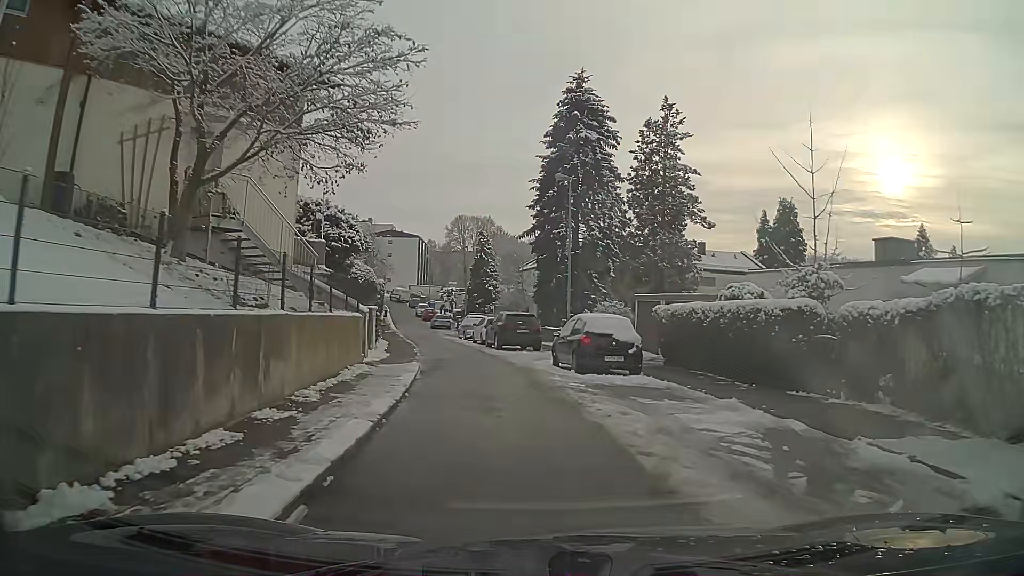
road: residential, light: Day
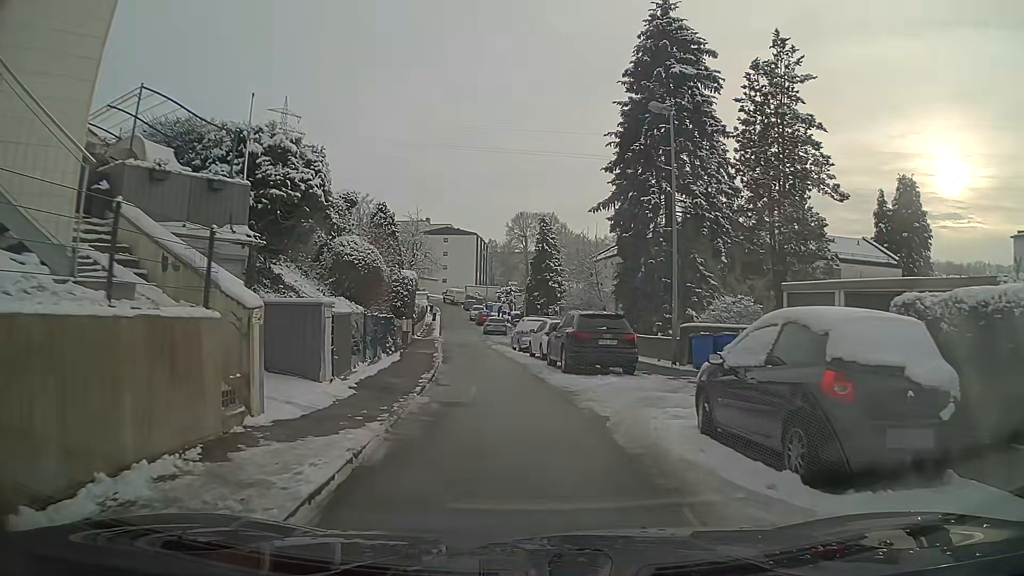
(-0.5, +11.3) m; -5°
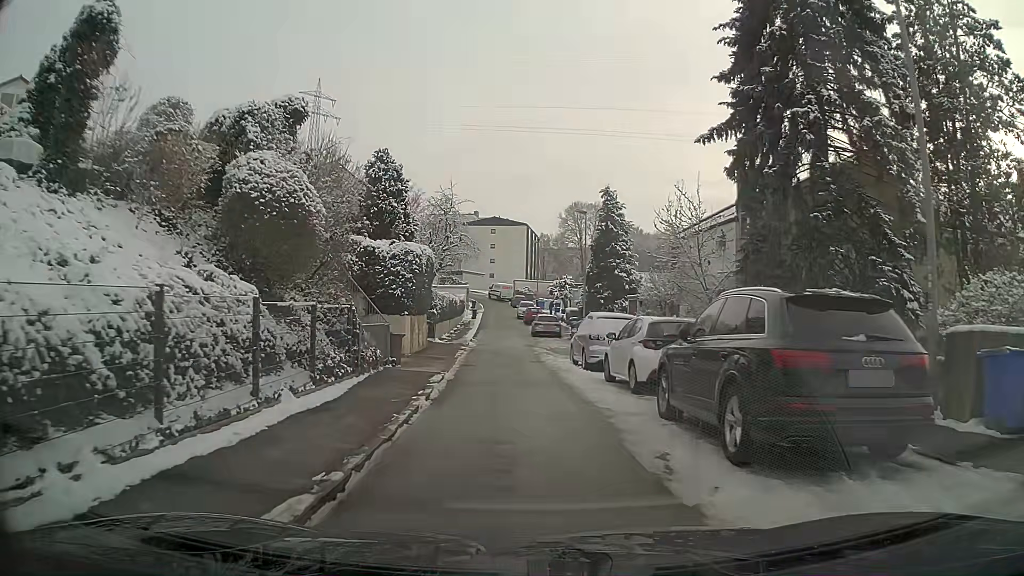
(-0.4, +11.8) m; -5°
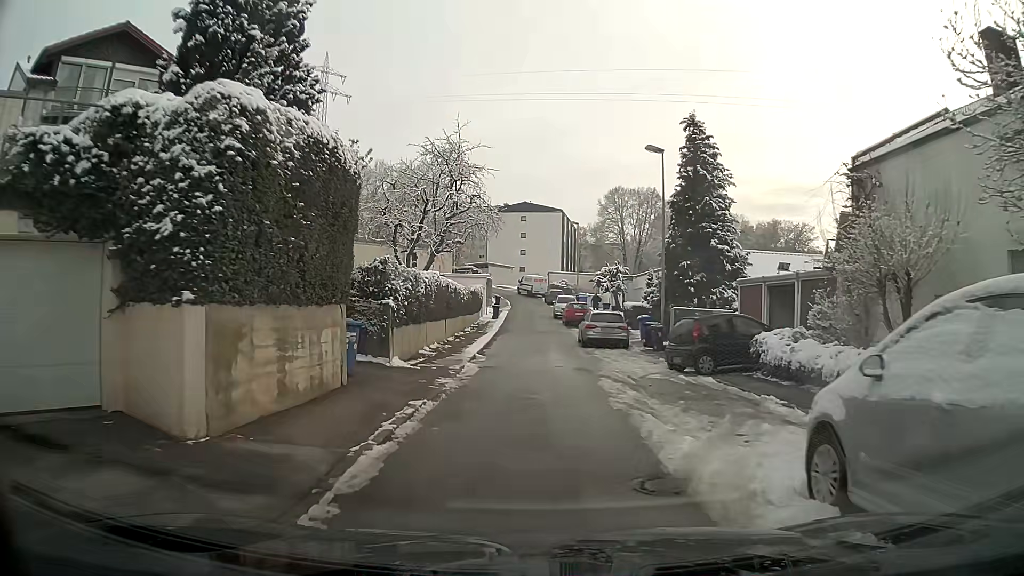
(-0.4, +16.5) m; -2°
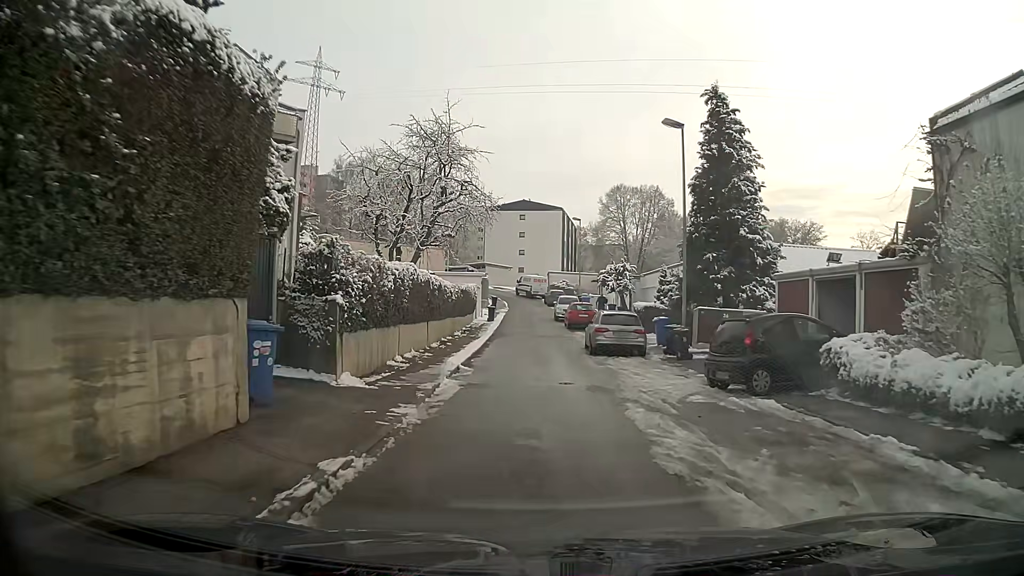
(0.0, +4.1) m; 0°
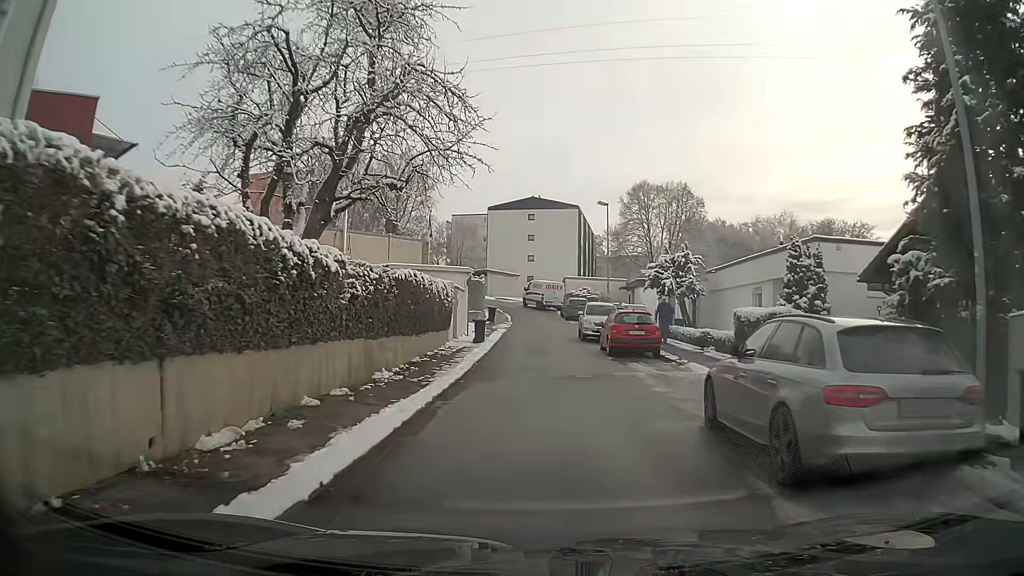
(0.0, +16.2) m; 0°
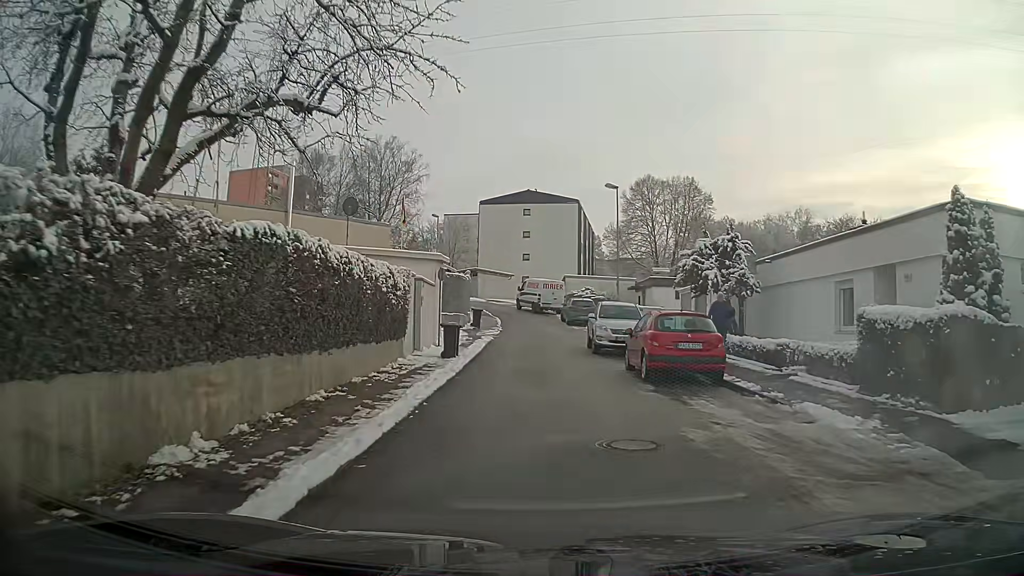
(0.0, +7.8) m; 0°
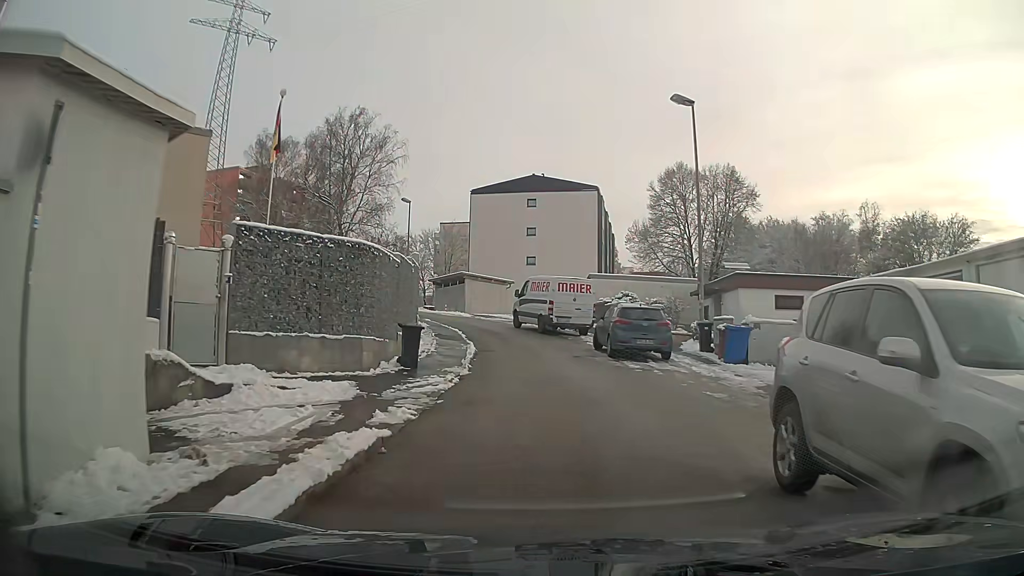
(-0.1, +19.0) m; -1°
